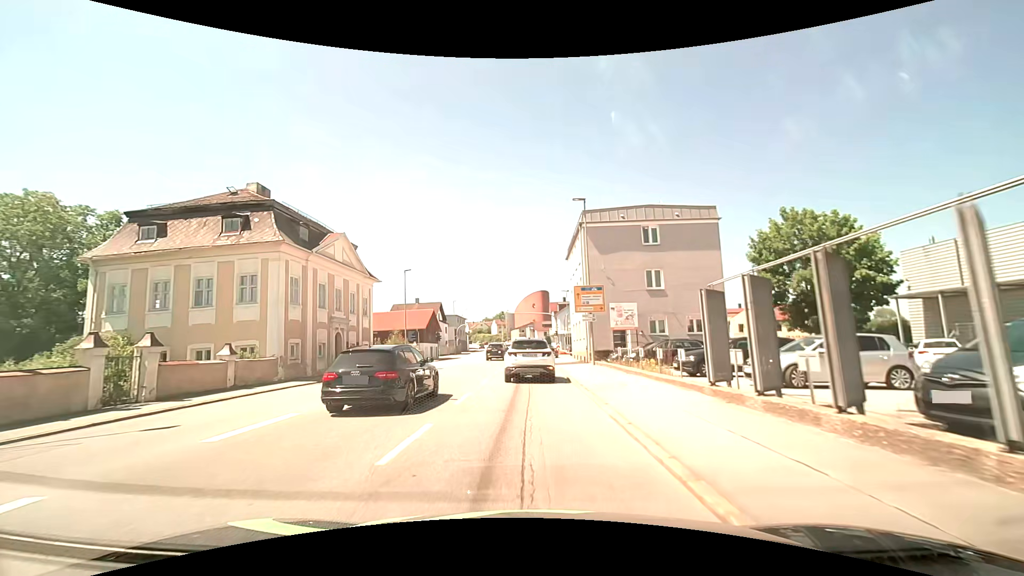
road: tertiary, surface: asphalt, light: Day
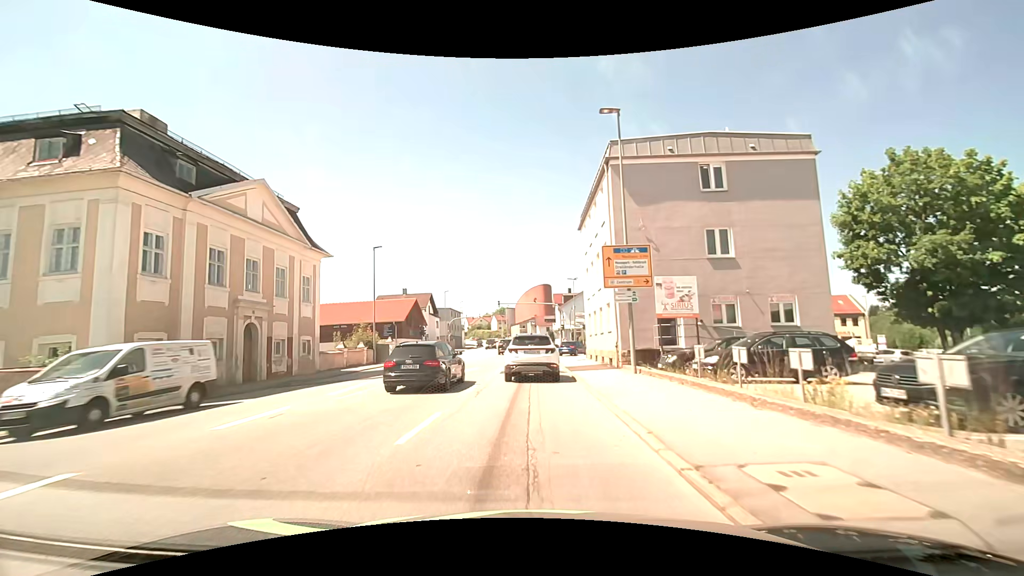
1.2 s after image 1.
(-0.1, +11.2) m; 0°
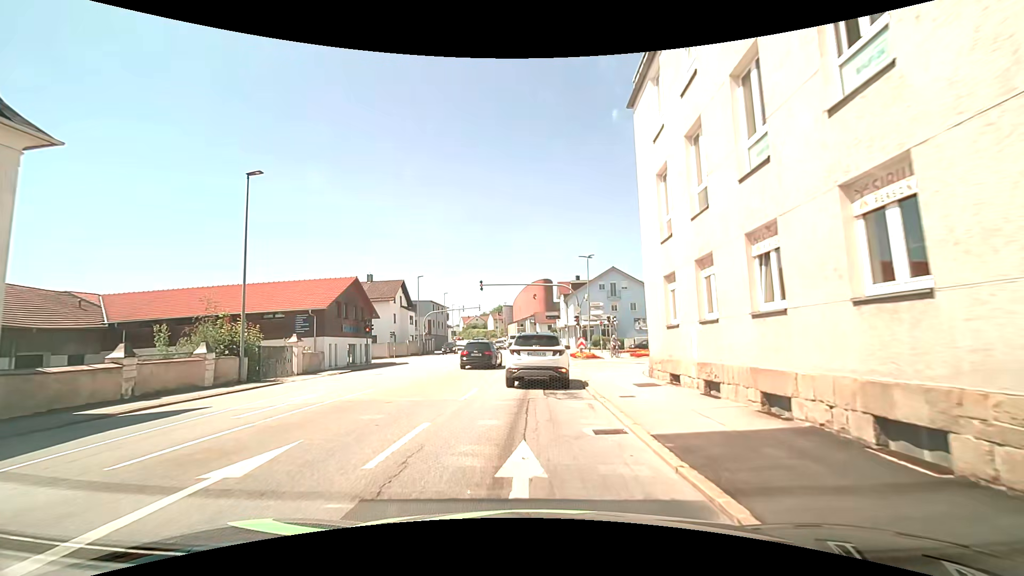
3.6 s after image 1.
(+0.1, +19.1) m; 0°
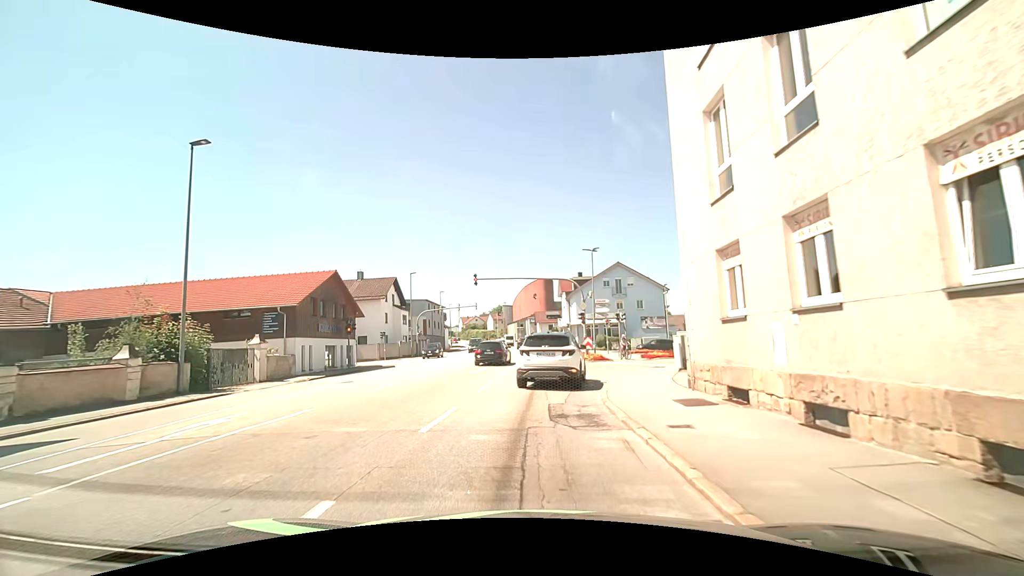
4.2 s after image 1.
(0.0, +4.0) m; -2°
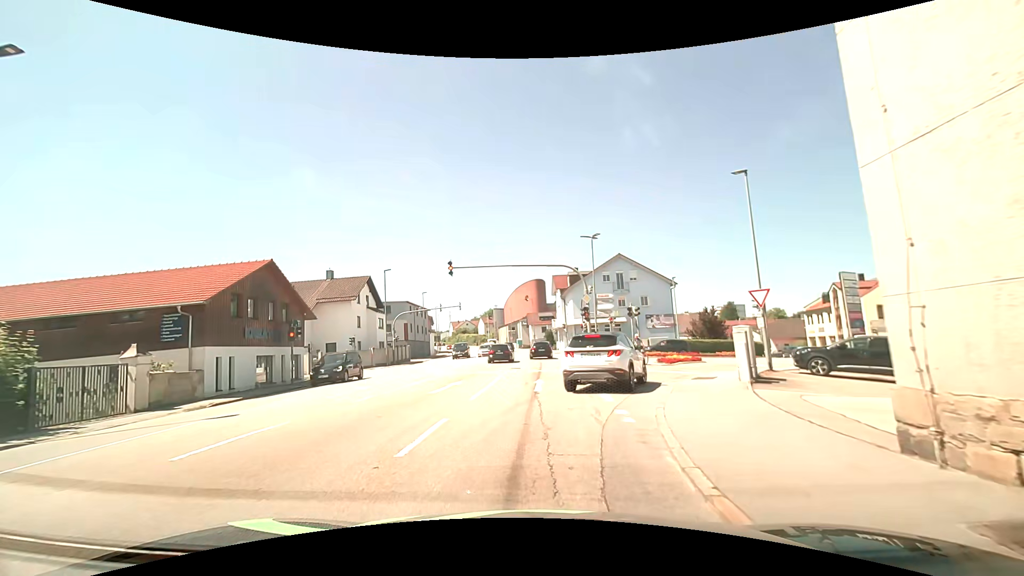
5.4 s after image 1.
(+0.3, +7.2) m; +3°
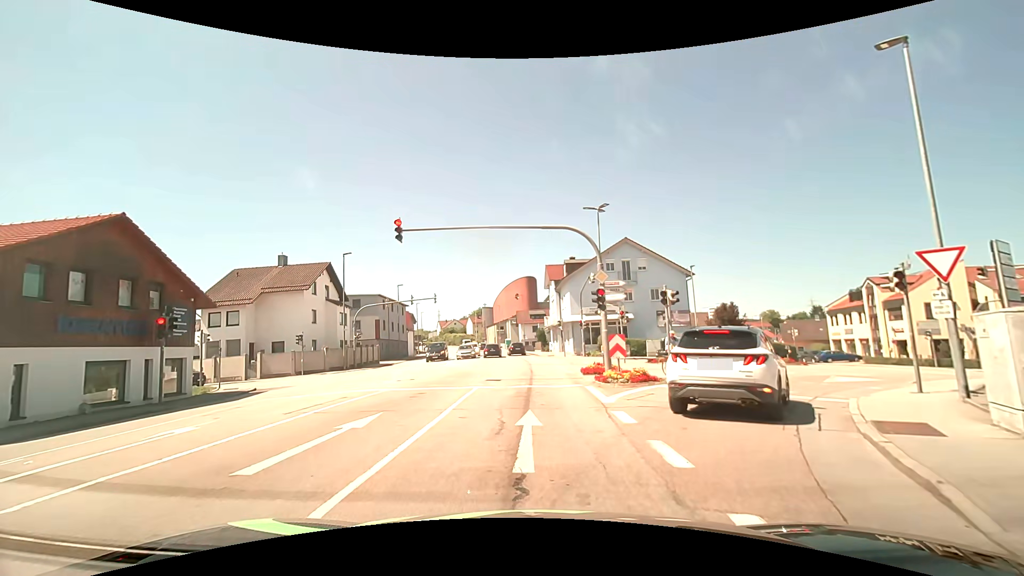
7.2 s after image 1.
(+0.1, +9.1) m; 0°
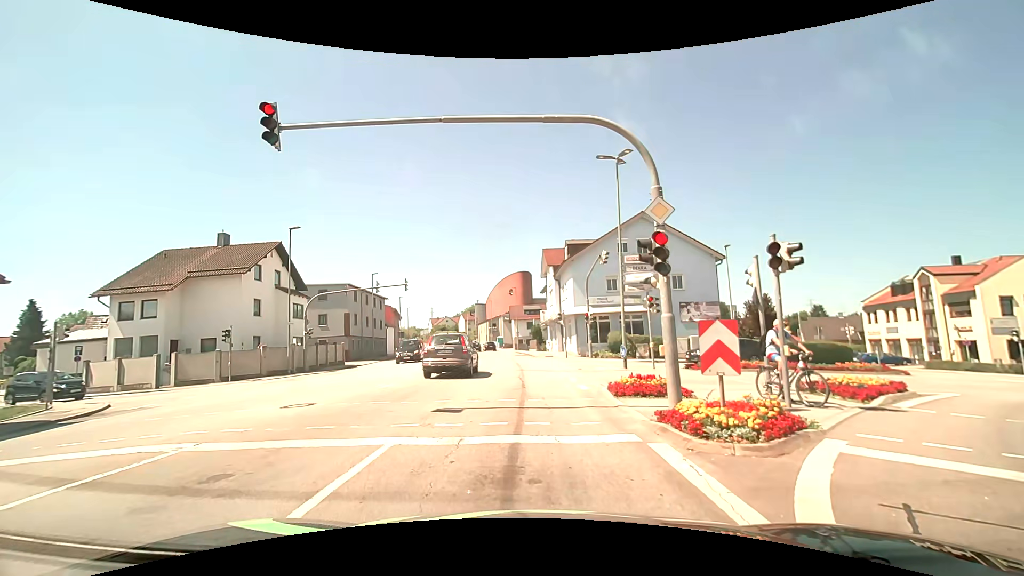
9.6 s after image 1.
(+0.1, +8.7) m; +2°
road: tertiary_link
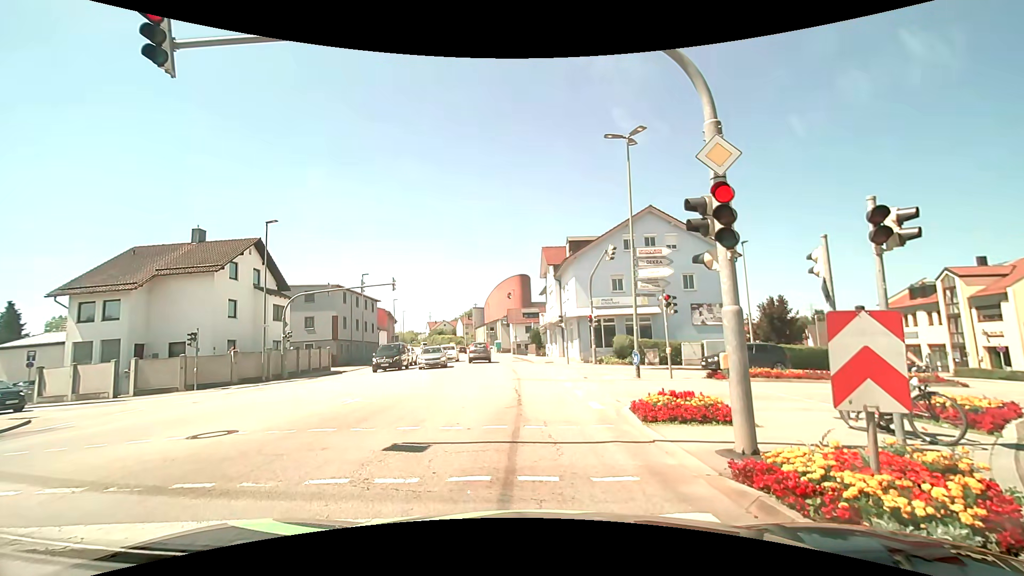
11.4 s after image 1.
(0.0, +2.8) m; +1°
(0, +10) (-1, +20) (-1, +30) (-2, +40) (-3, +50) (-5, +60) (-6, +70) (-8, +79) (-10, +89) (-12, +99) m
